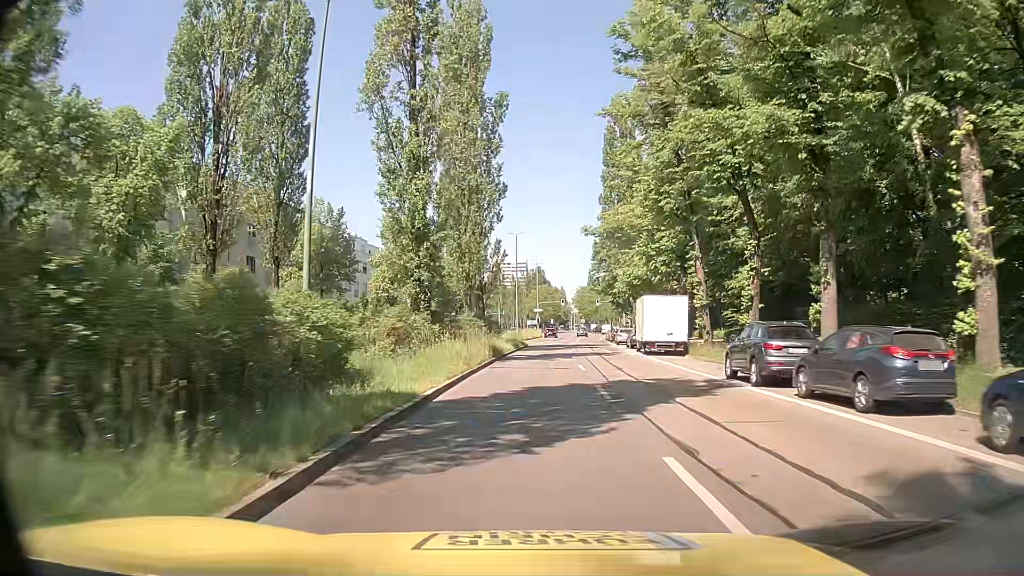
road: secondary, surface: asphalt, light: Day
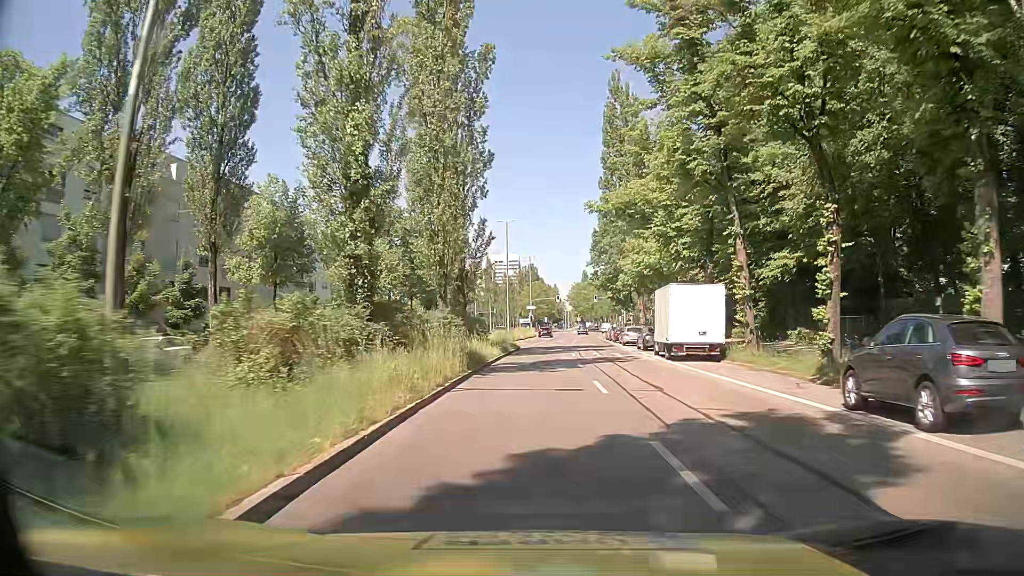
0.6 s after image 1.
(+0.1, +8.1) m; 0°
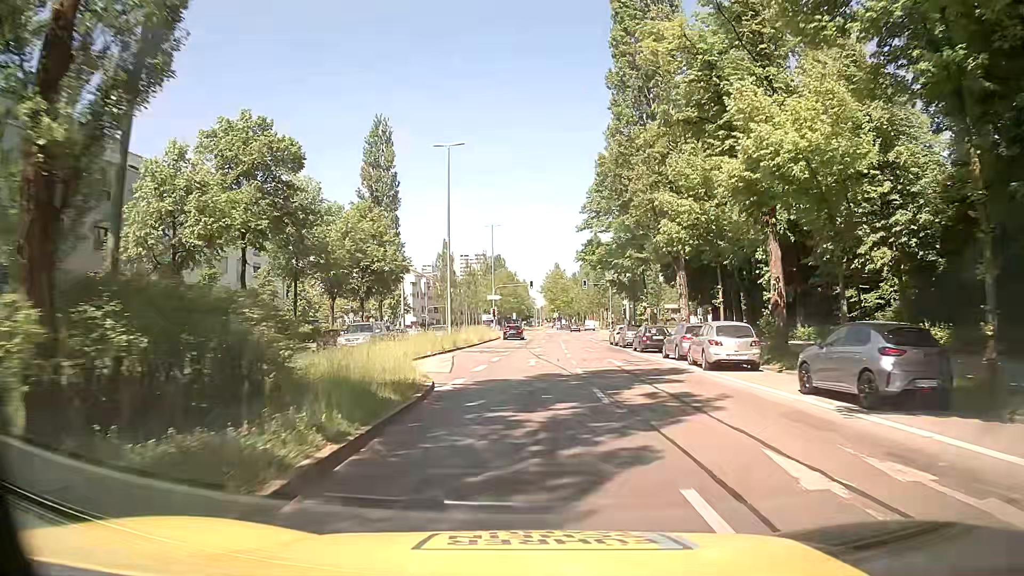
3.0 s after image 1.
(+1.1, +29.3) m; +4°
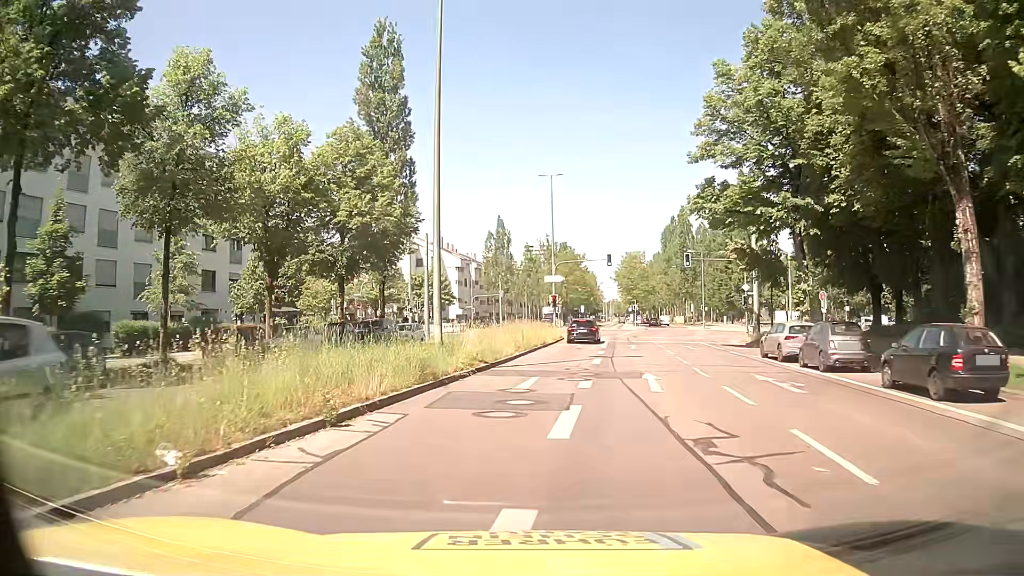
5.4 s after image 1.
(-0.9, +23.2) m; -7°
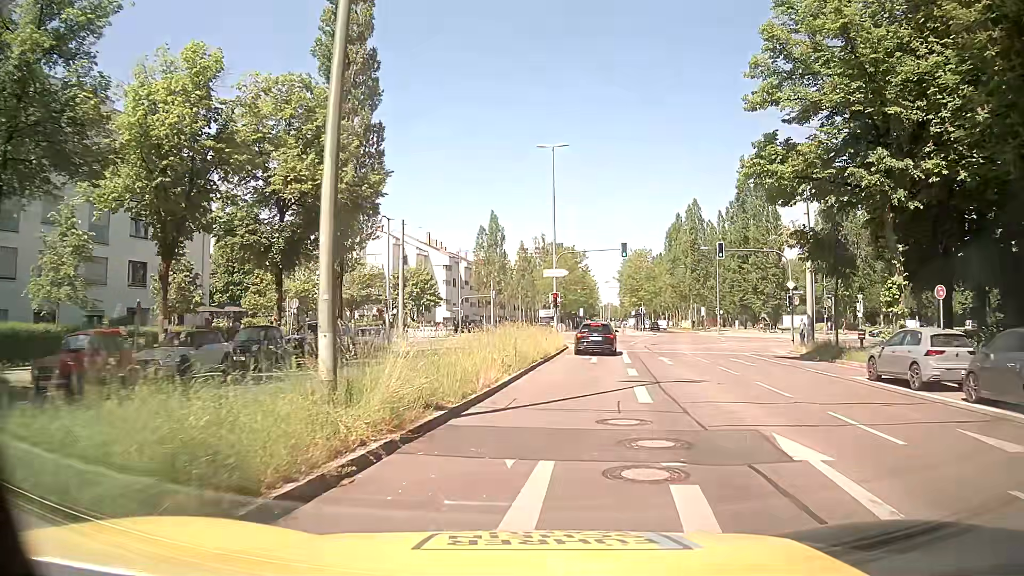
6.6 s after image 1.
(0.0, +9.5) m; 0°
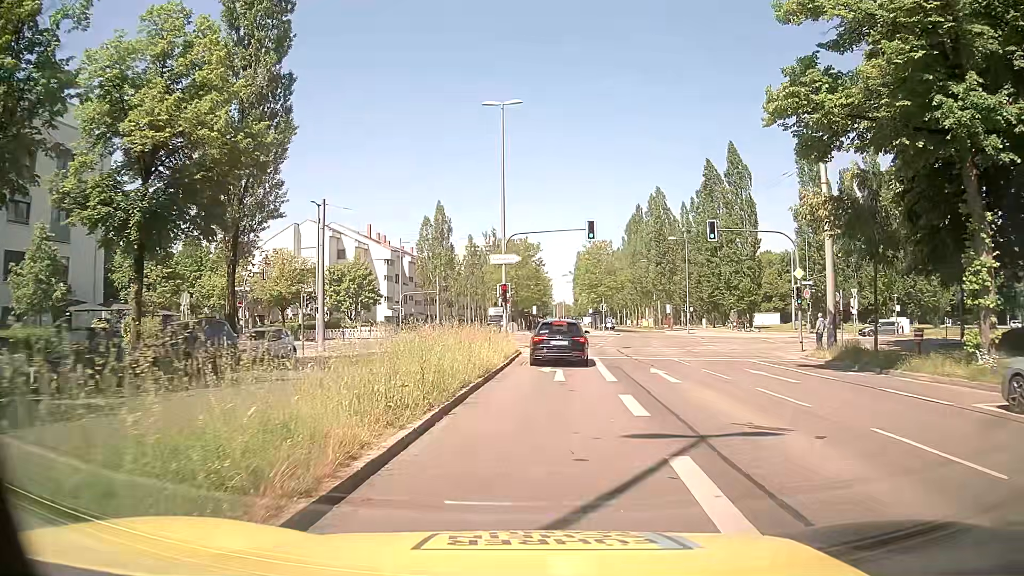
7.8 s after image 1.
(+0.4, +8.0) m; +4°
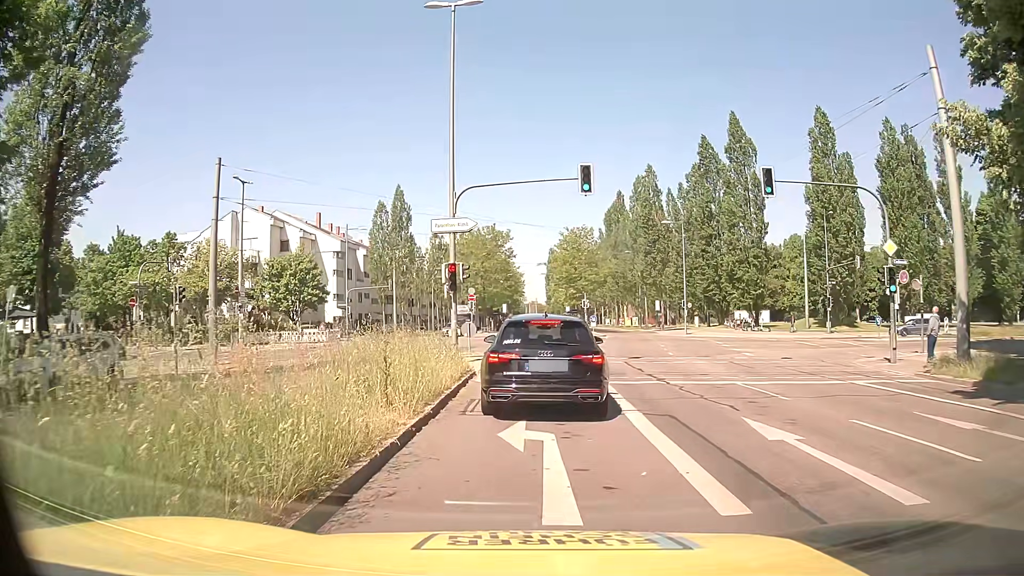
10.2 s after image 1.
(+0.4, +10.8) m; +4°
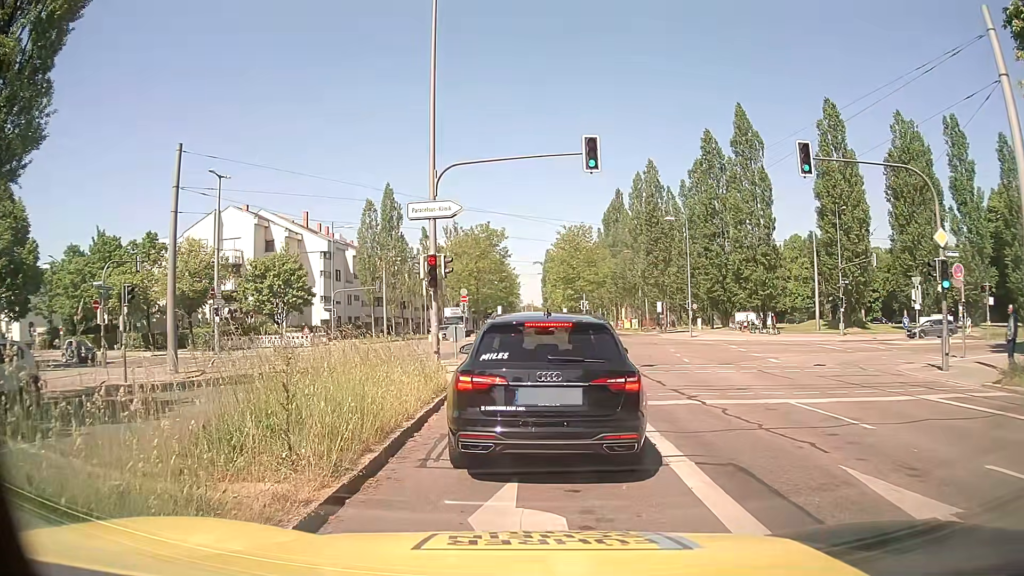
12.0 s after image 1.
(0.0, +3.2) m; +1°
